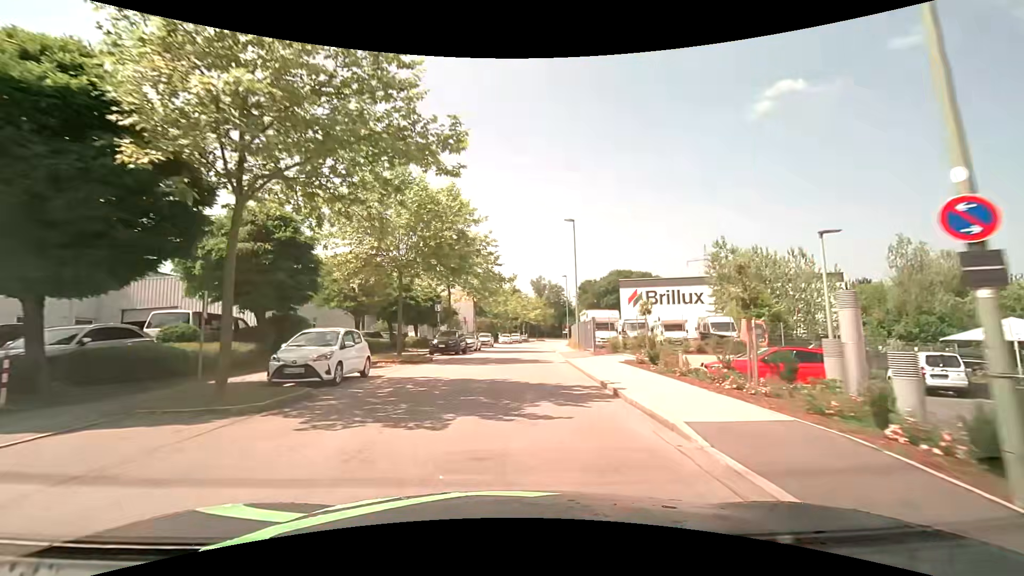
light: Day
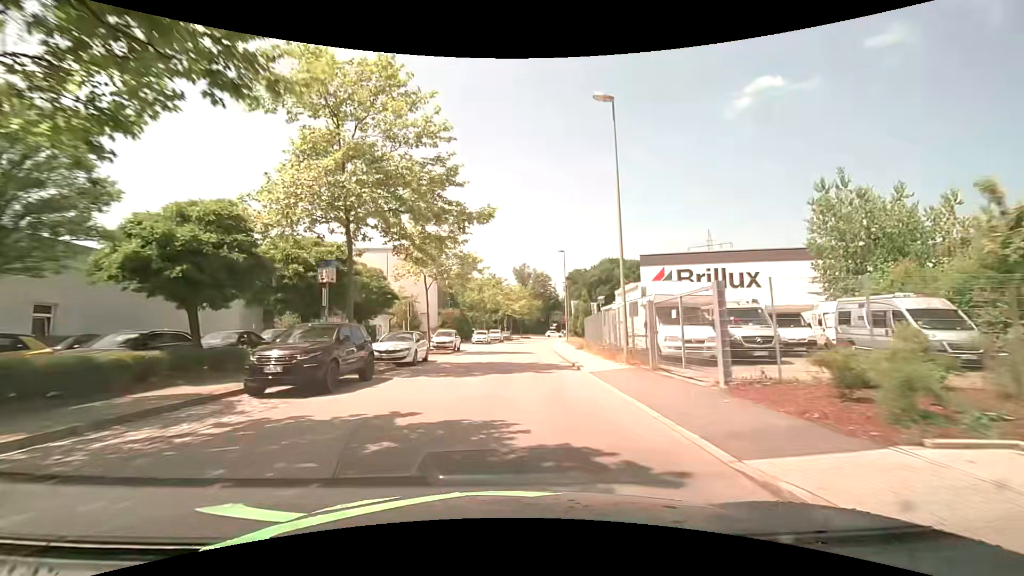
(+0.6, +20.5) m; +3°
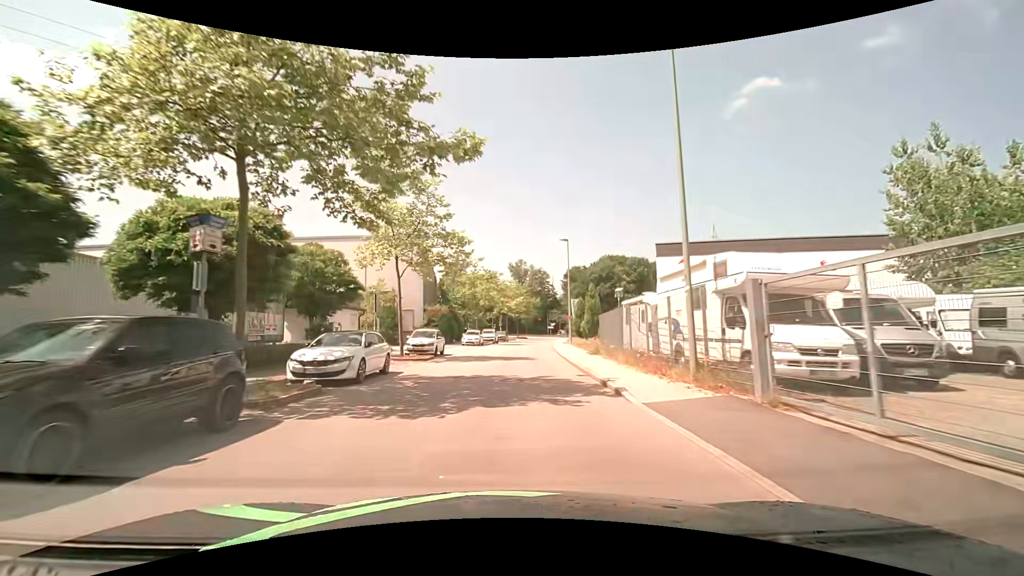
(0.0, +6.9) m; 0°
(0, +10) (0, +20) (+1, +30) (+2, +40) (+3, +50) (+4, +60) (+5, +70) (+6, +80) (+8, +90) (+10, +99) m
